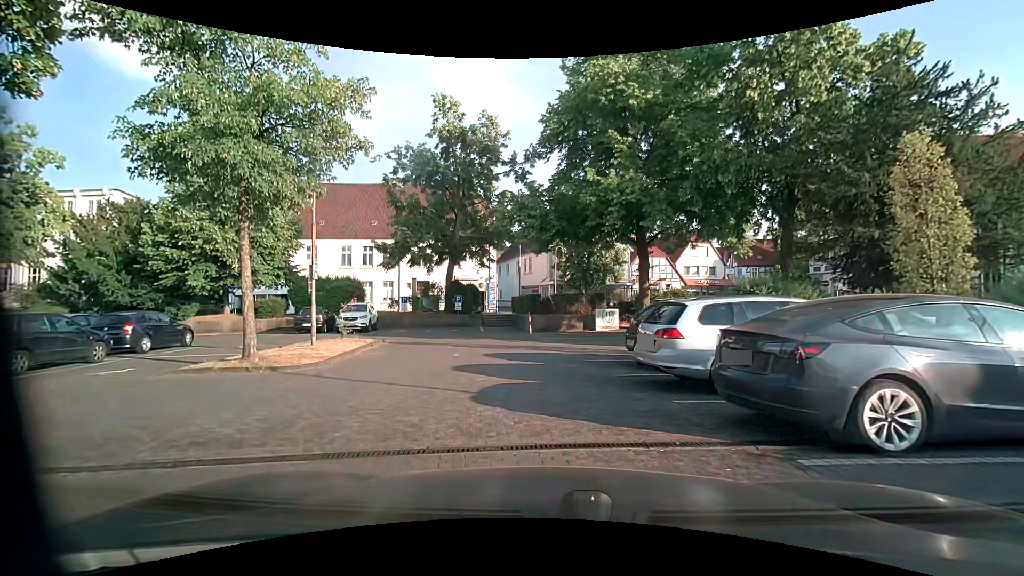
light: Day
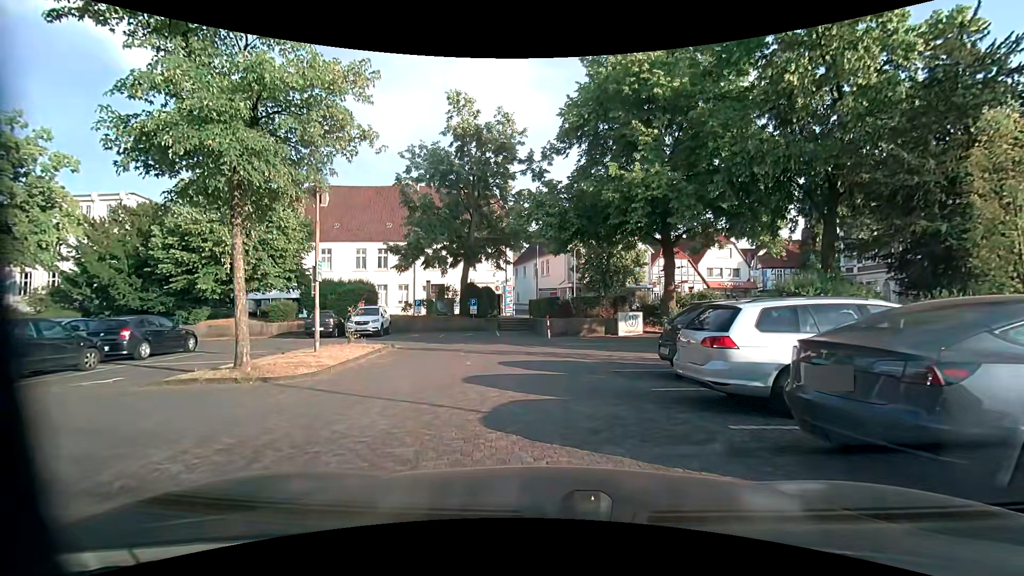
(-0.1, +1.2) m; -4°
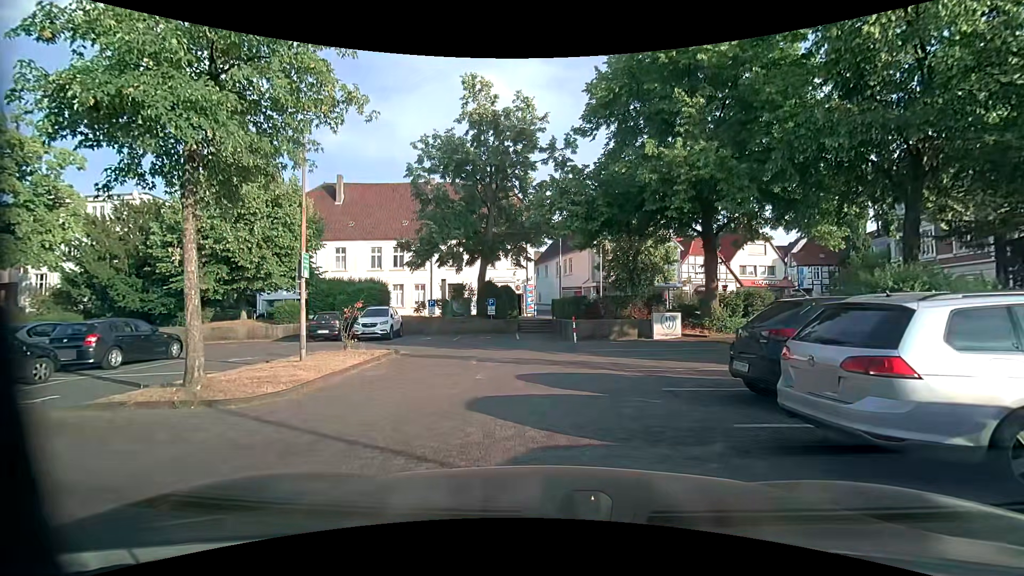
(0.0, +2.4) m; -2°
